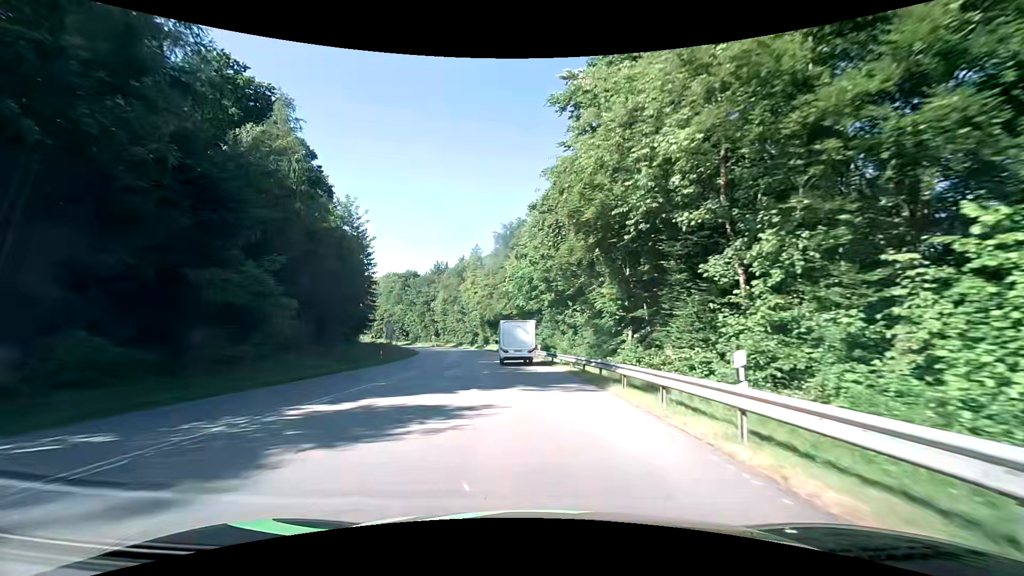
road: secondary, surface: asphalt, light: Day
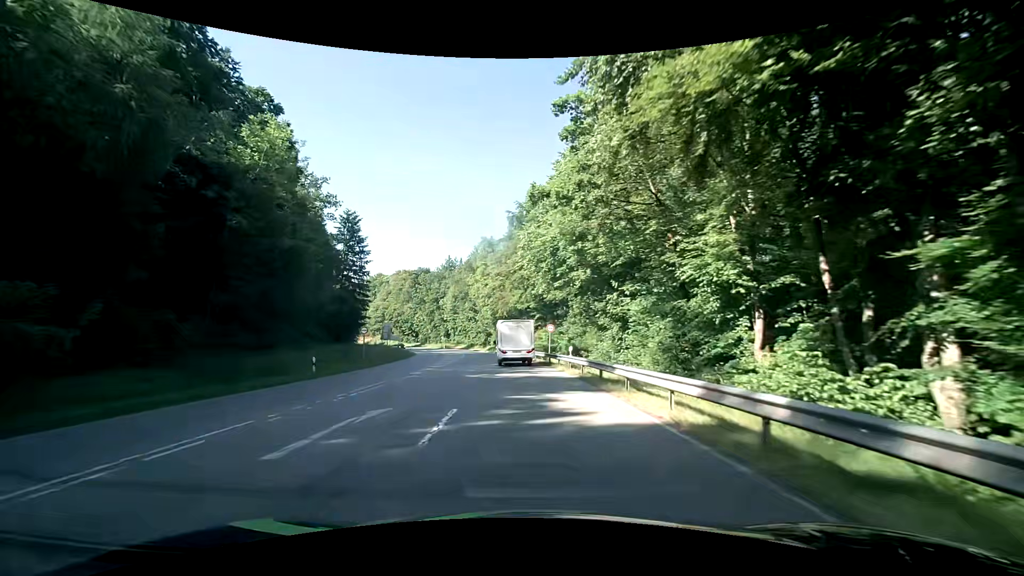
(-0.3, +16.5) m; -2°
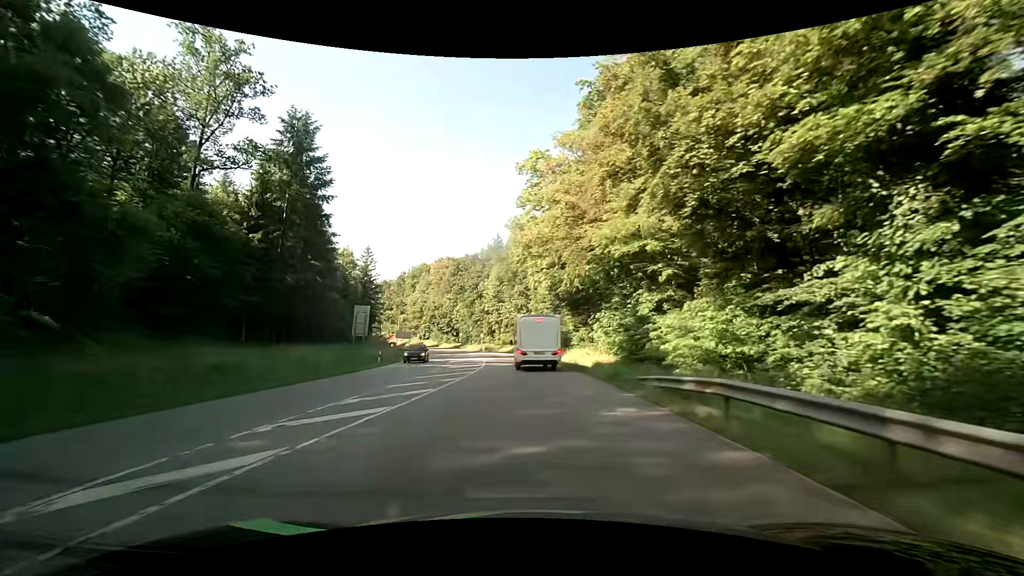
(-2.7, +41.4) m; -7°
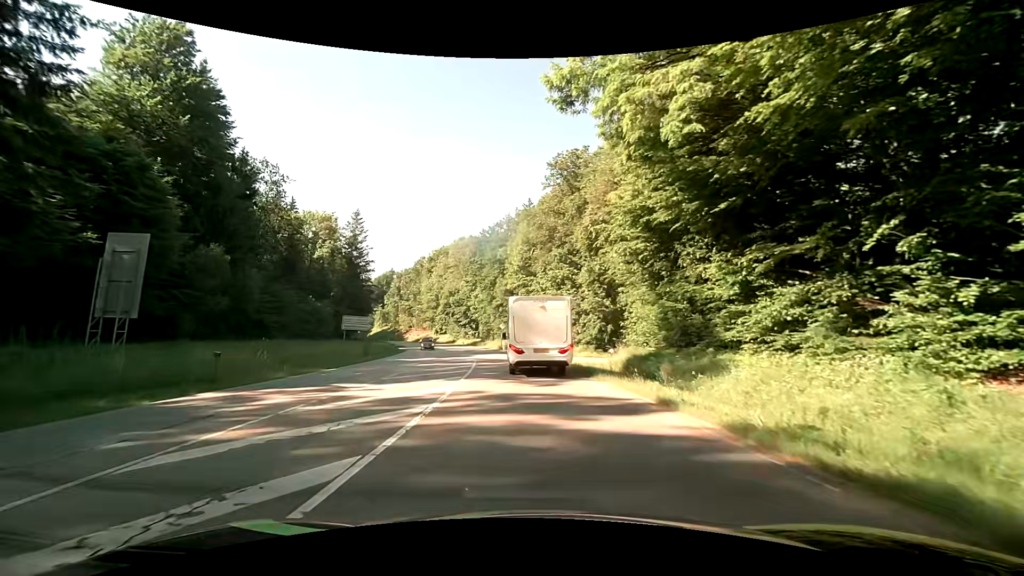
(-0.9, +32.8) m; -4°
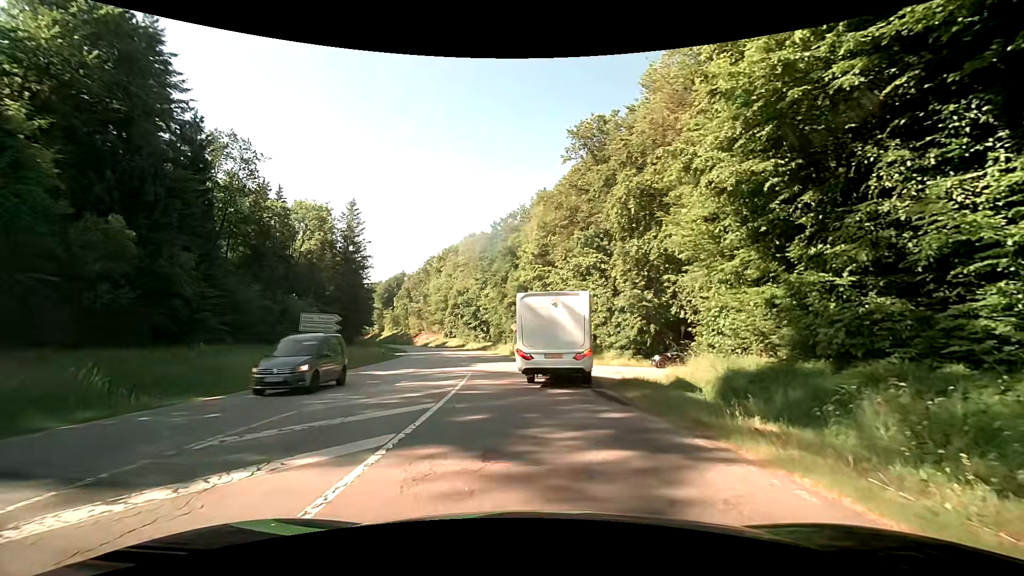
(-0.1, +10.3) m; -1°
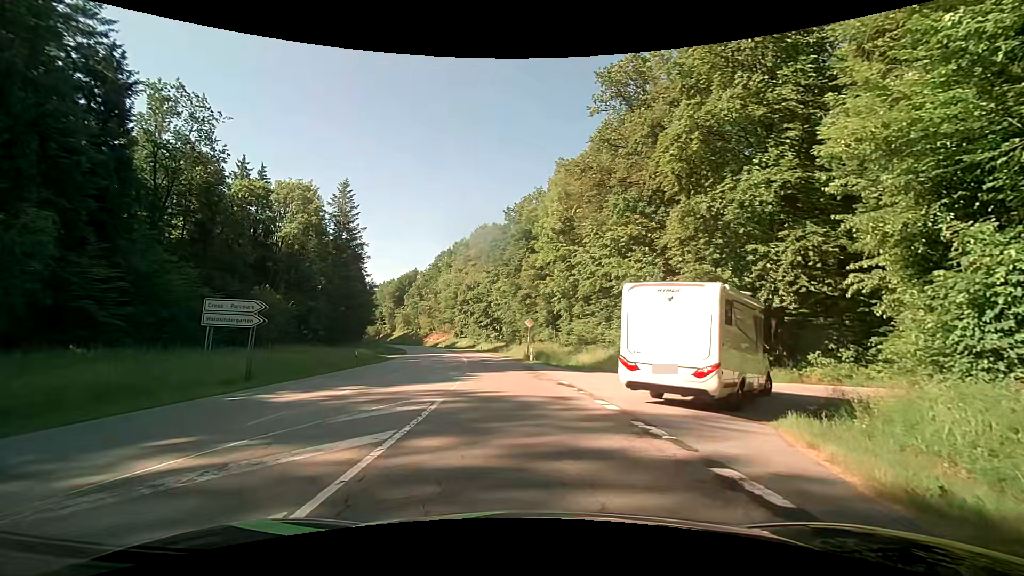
(-0.1, +11.2) m; -3°
